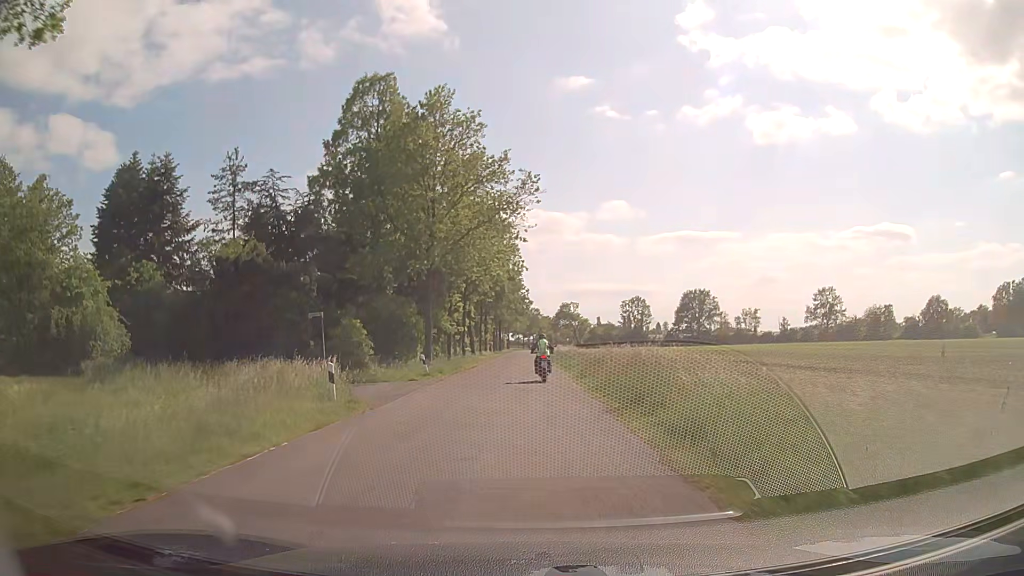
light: Day
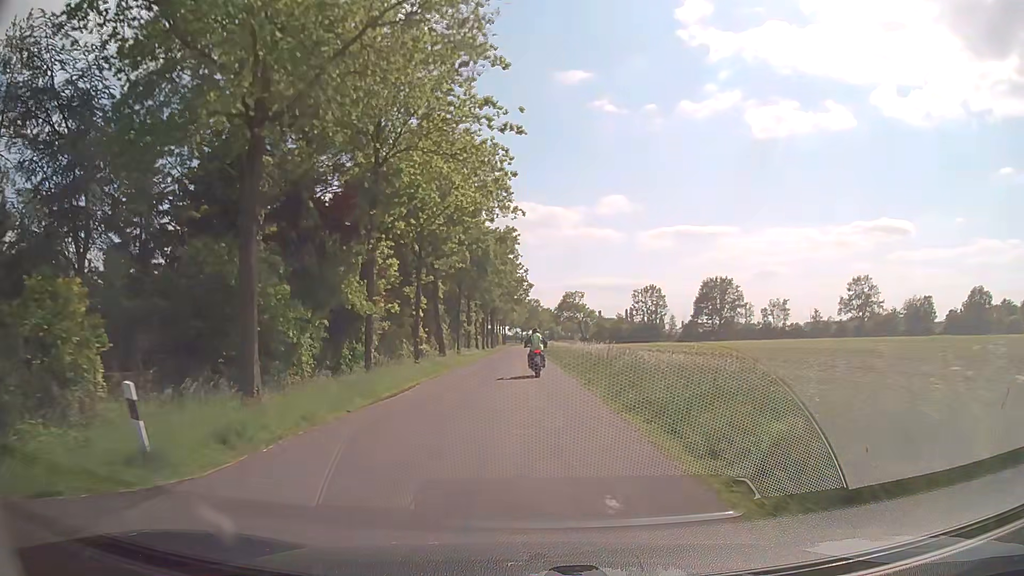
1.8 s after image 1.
(-0.2, +22.7) m; 0°
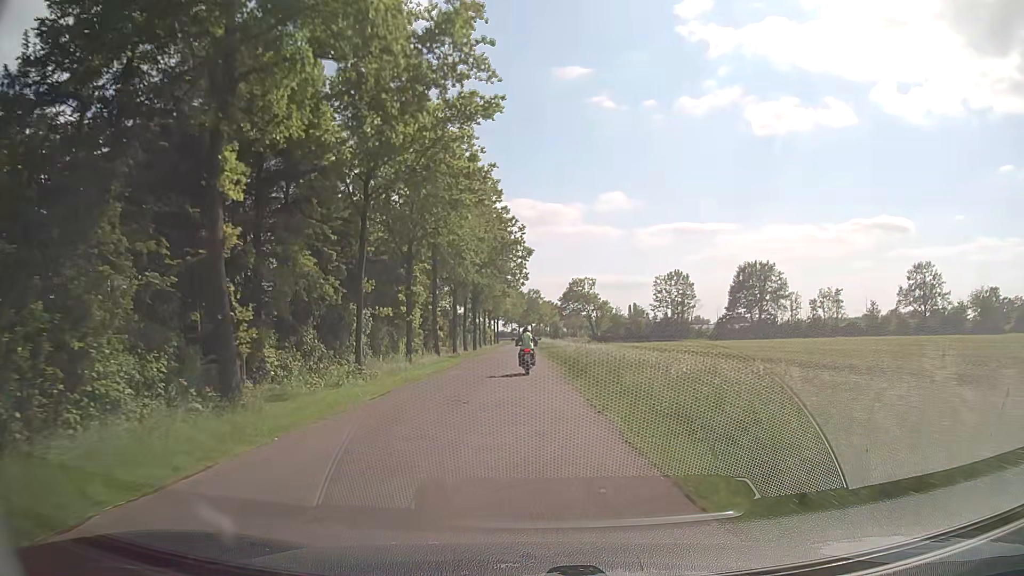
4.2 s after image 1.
(0.0, +30.5) m; 0°
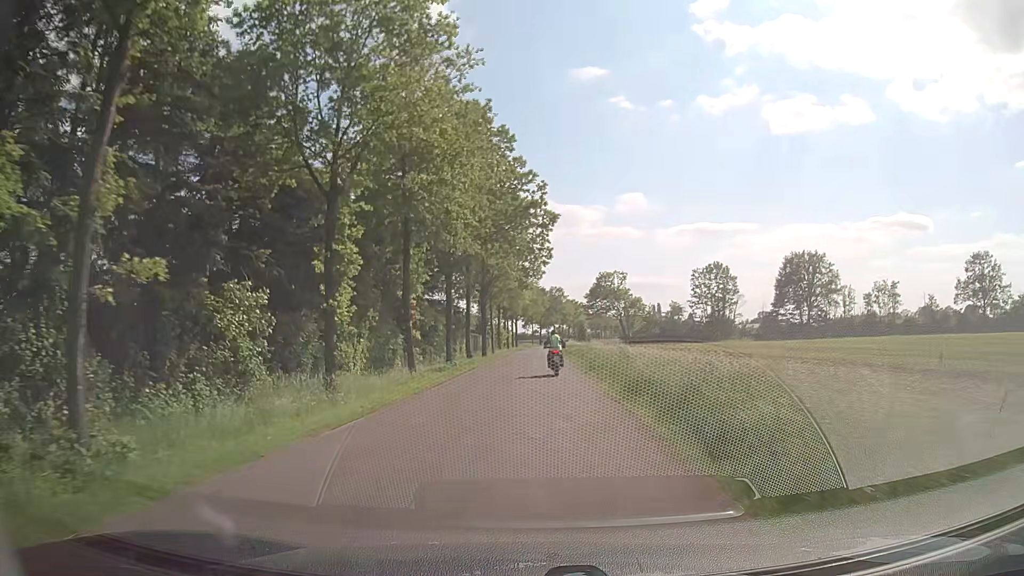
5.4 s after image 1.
(-0.2, +15.5) m; -1°
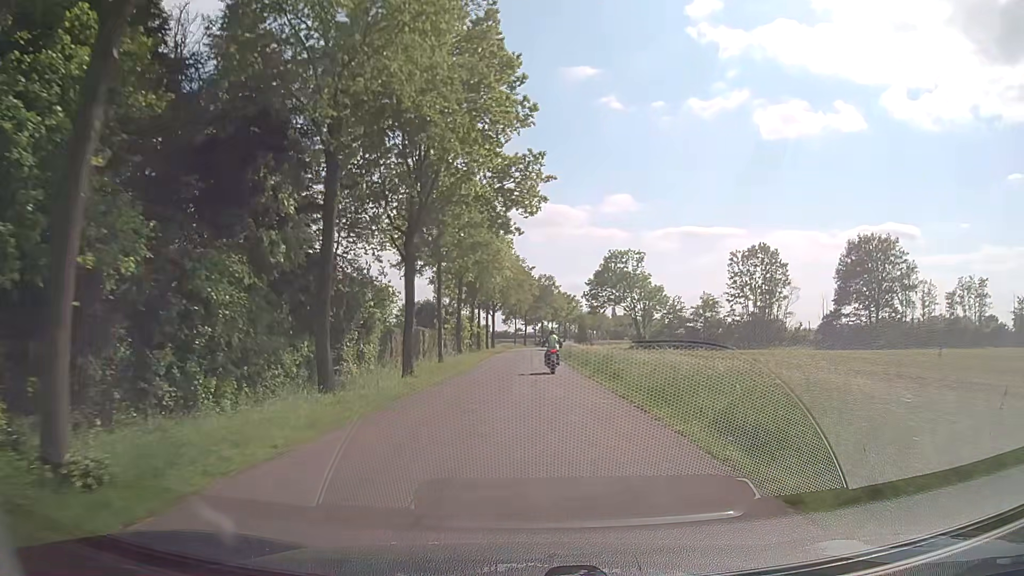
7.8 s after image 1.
(-0.3, +31.2) m; 0°
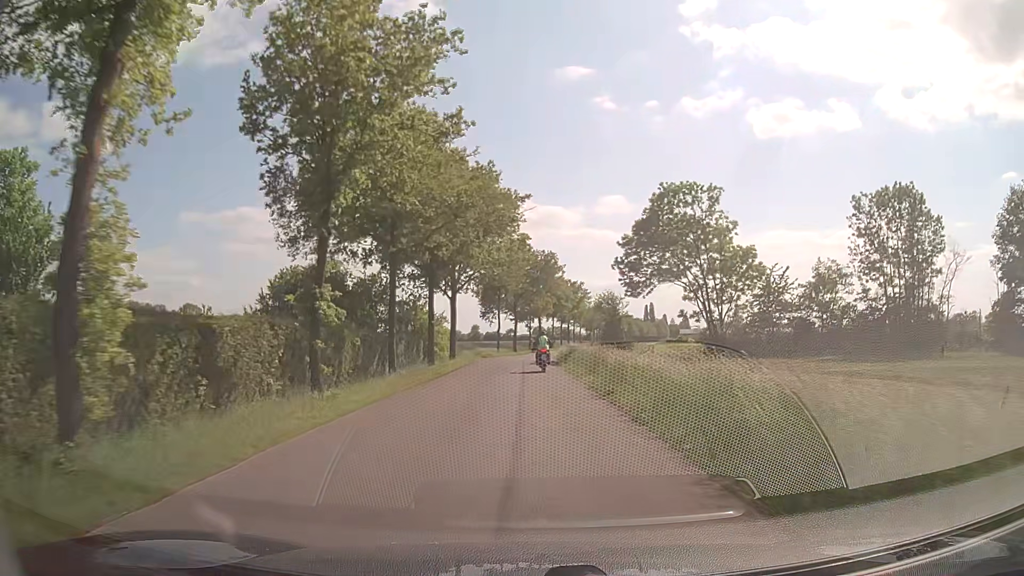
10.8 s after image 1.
(+0.9, +39.4) m; +2°
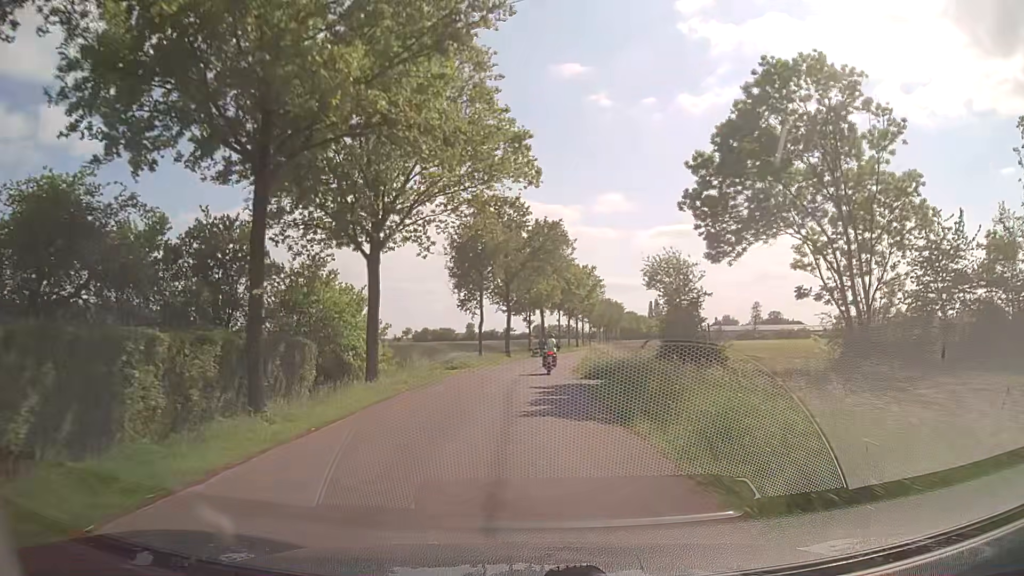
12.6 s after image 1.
(-0.2, +23.9) m; 0°
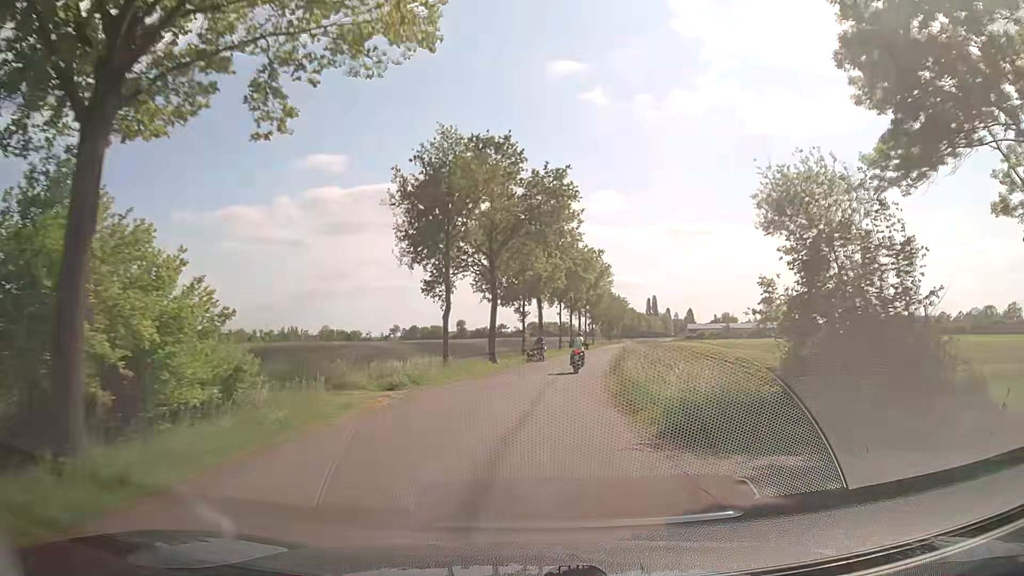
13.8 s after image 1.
(-0.1, +16.0) m; 0°
(0, +10) (+1, +20) (+2, +30) (+3, +40) (+5, +50) (+7, +60) (+8, +69) (+10, +79) (+12, +89) (+14, +99) m
